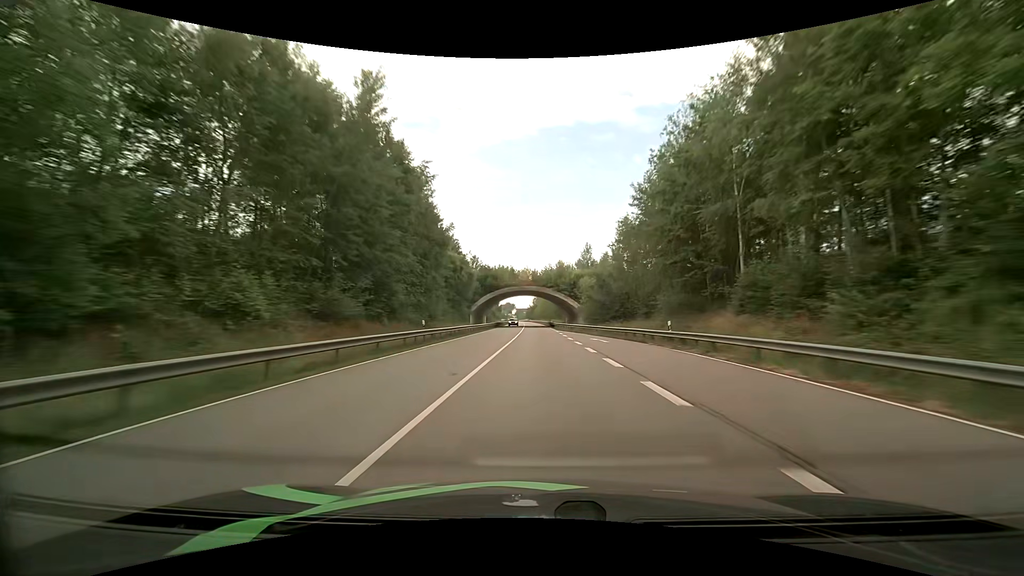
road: primary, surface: asphalt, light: Day
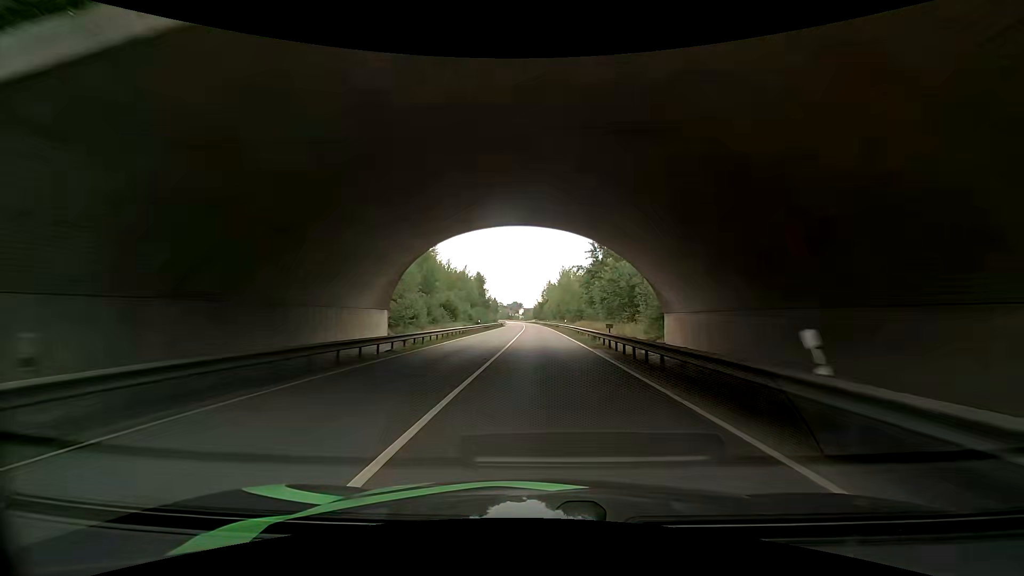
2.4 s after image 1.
(-0.6, +72.1) m; -1°
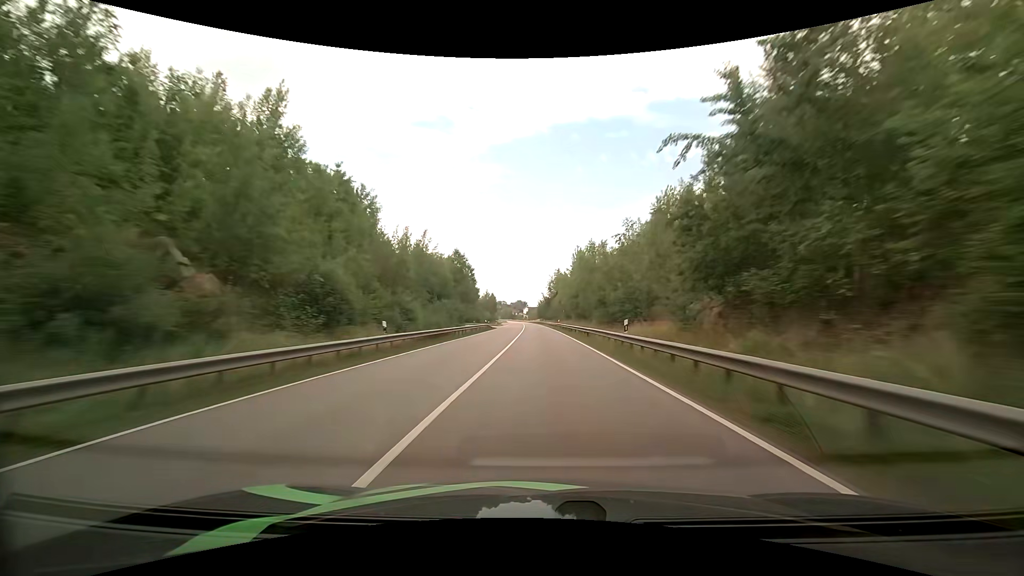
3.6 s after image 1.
(-0.3, +36.1) m; -1°
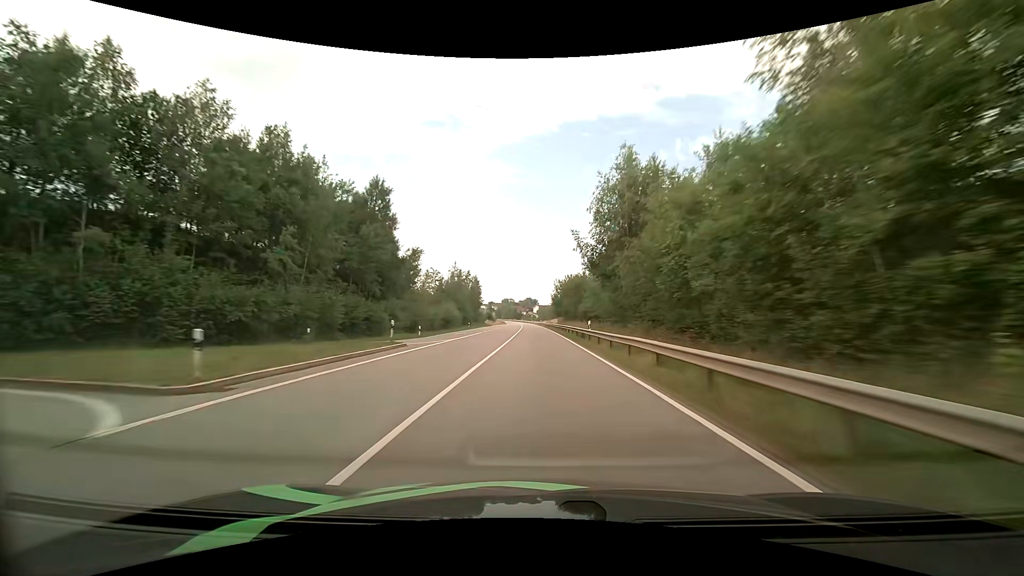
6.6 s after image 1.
(-0.5, +90.6) m; -1°
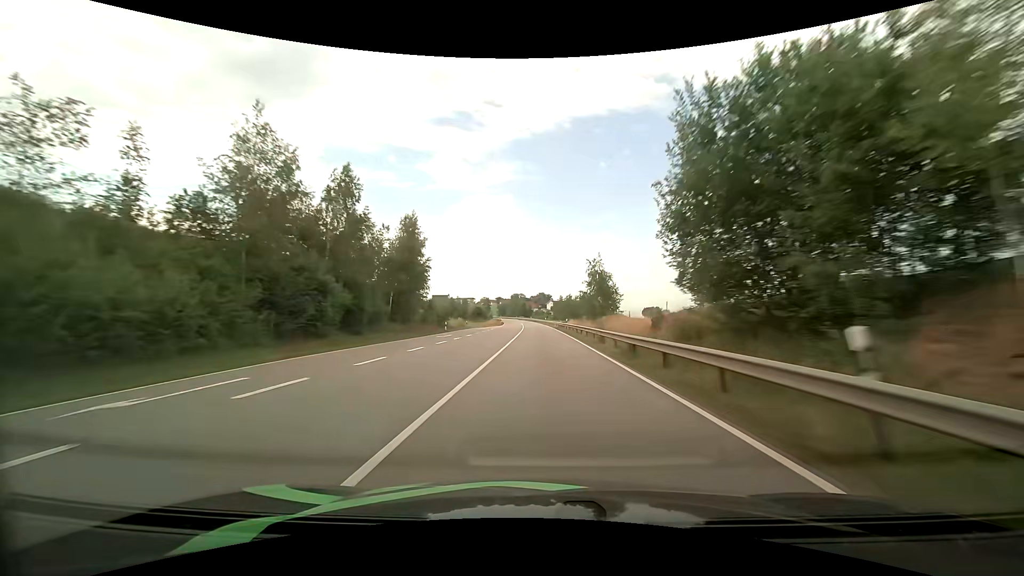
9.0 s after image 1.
(-1.4, +72.4) m; -2°
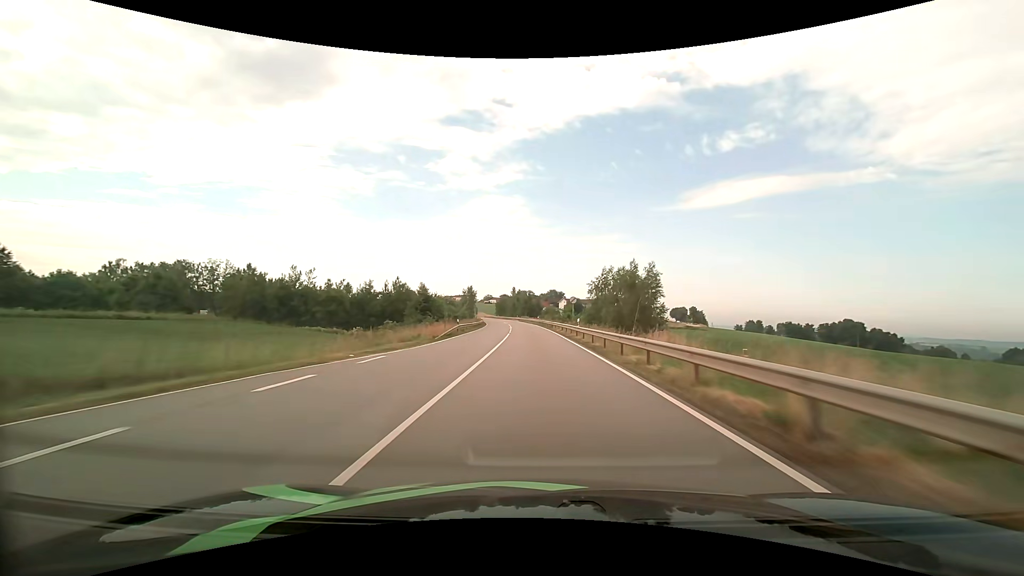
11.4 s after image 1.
(-0.6, +71.3) m; -1°
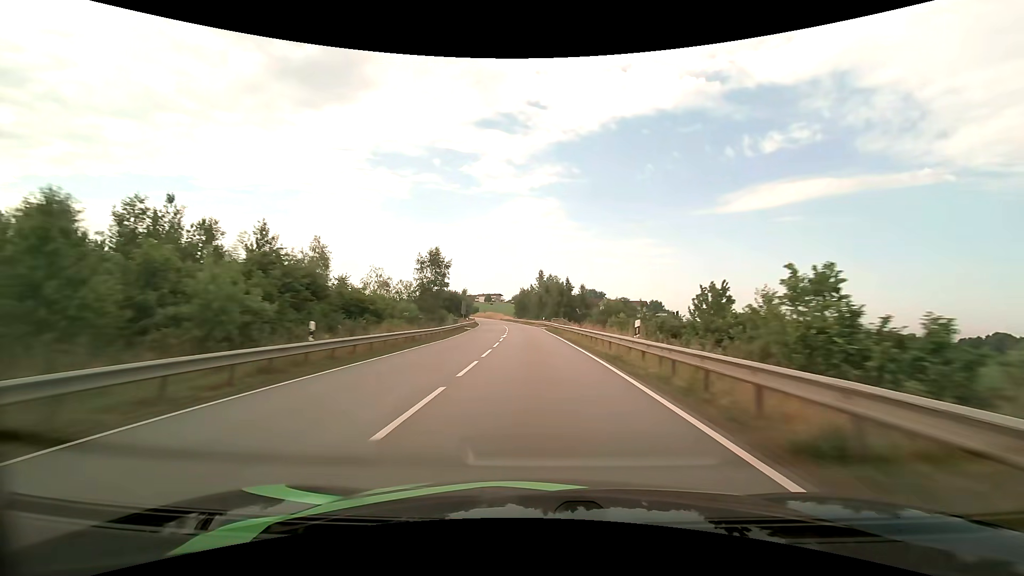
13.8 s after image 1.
(-1.9, +68.9) m; -4°
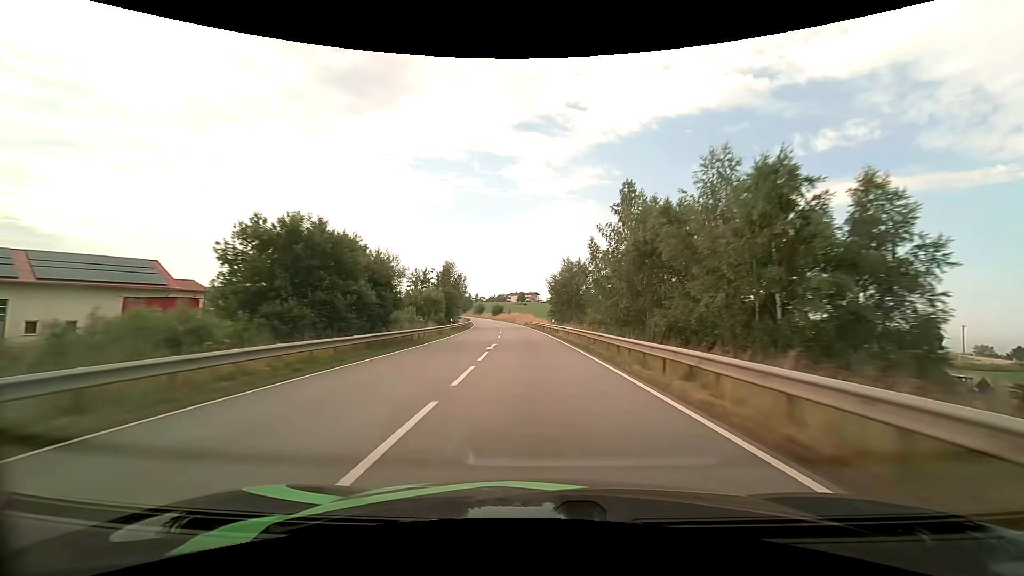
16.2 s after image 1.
(-2.8, +68.0) m; -4°
(0, +10) (0, +20) (-1, +30) (-1, +40) (-2, +50) (-3, +60) (-4, +70) (-5, +80) (-6, +90) (-7, +100) m
